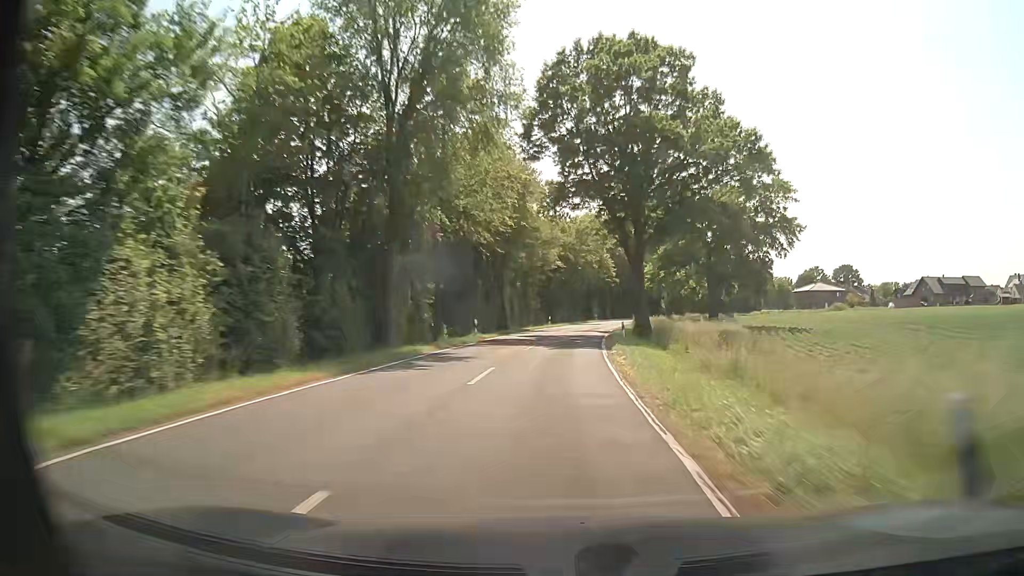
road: tertiary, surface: asphalt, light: Day
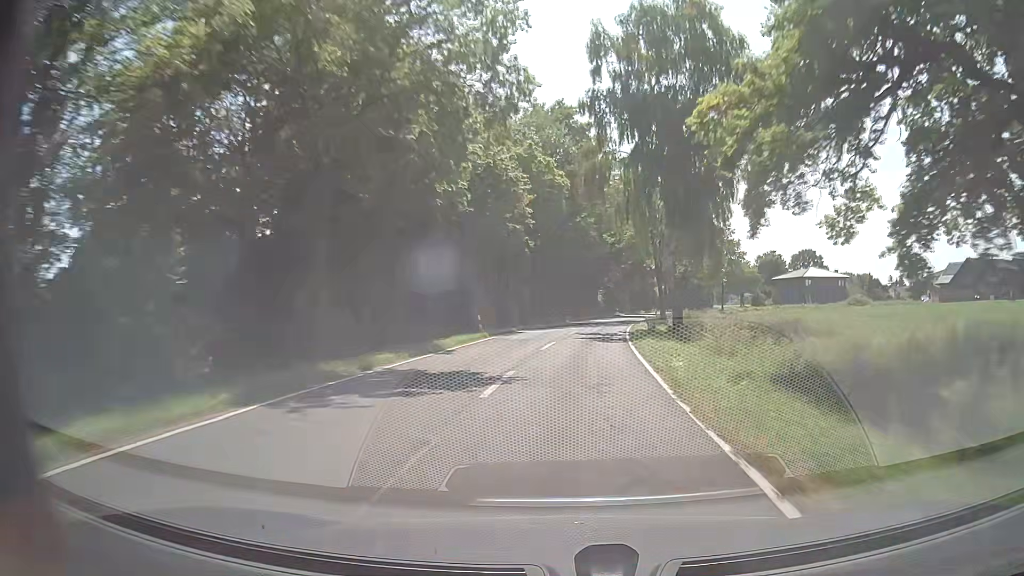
(+4.3, +62.9) m; +9°
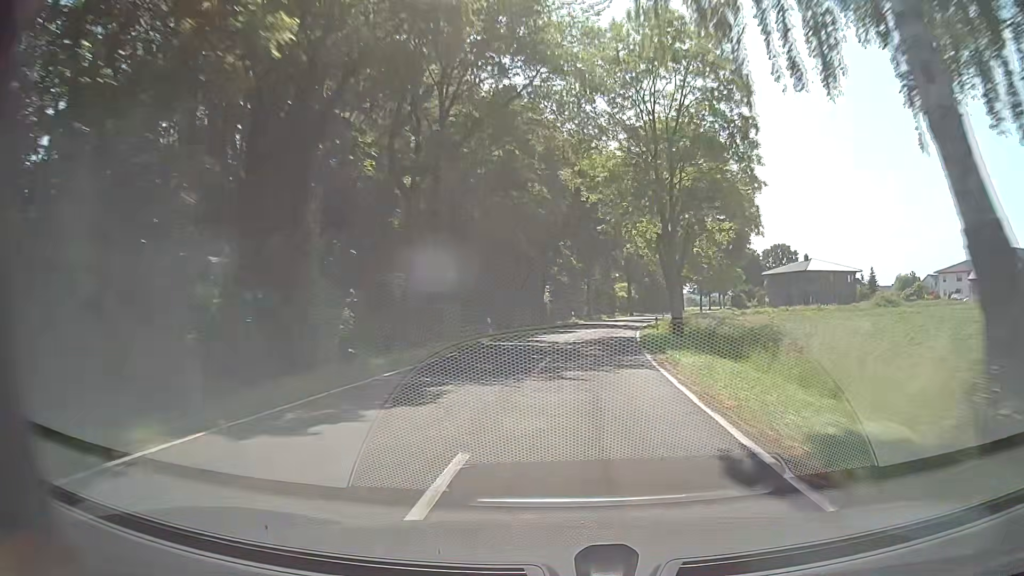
(+1.2, +30.8) m; +4°
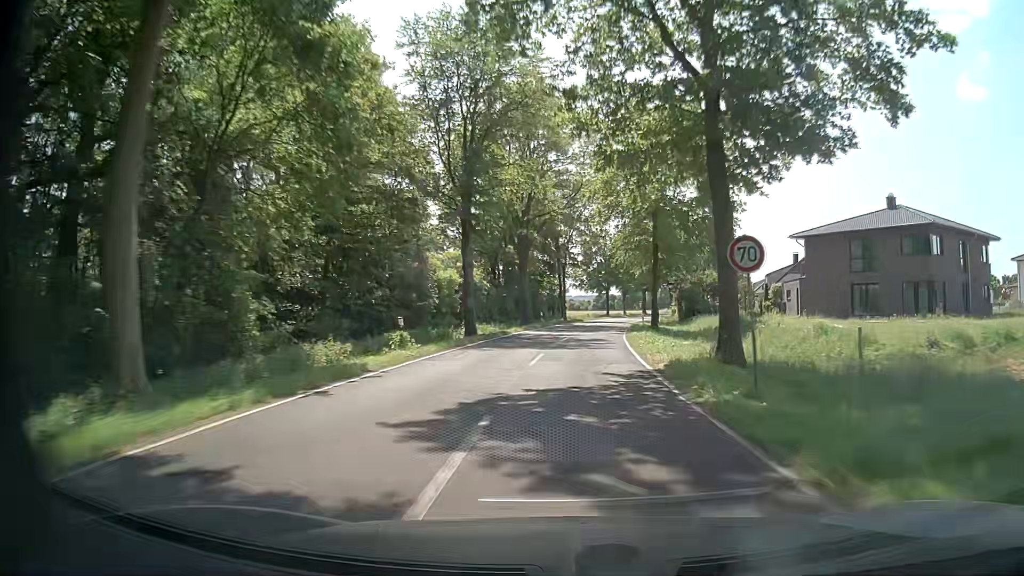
(+8.1, +68.4) m; +13°
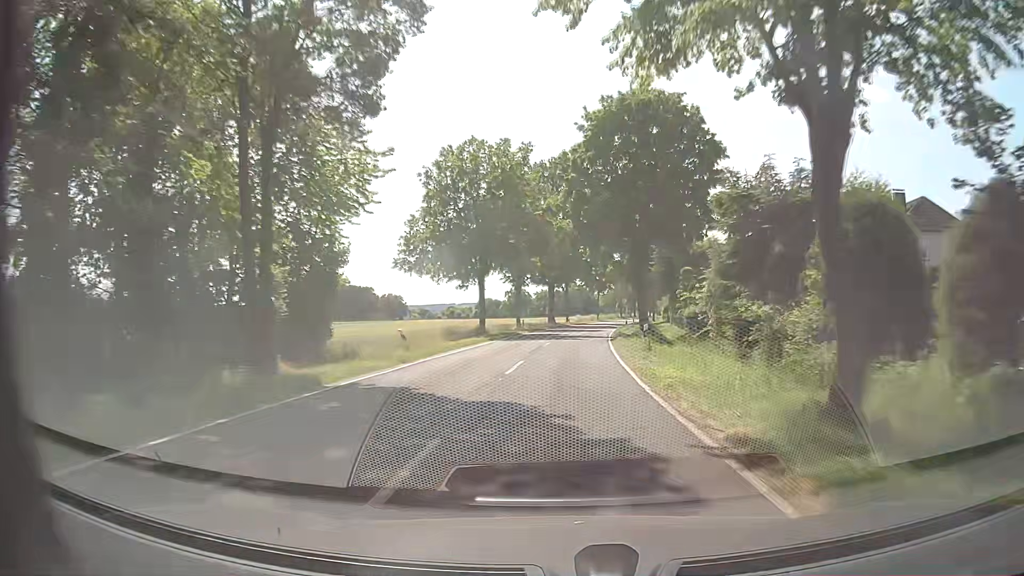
(+5.1, +60.2) m; +9°
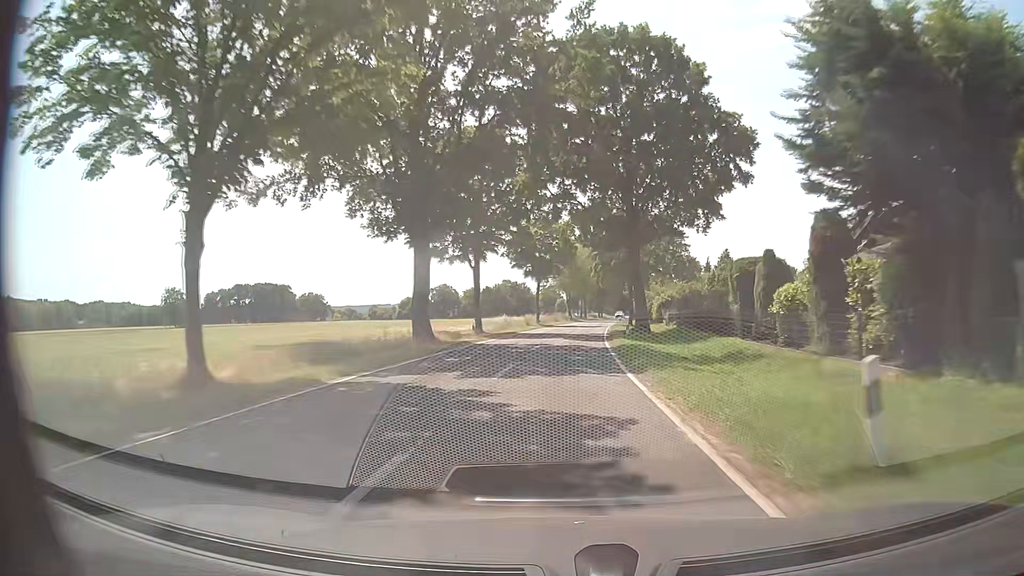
(+2.7, +48.1) m; +6°
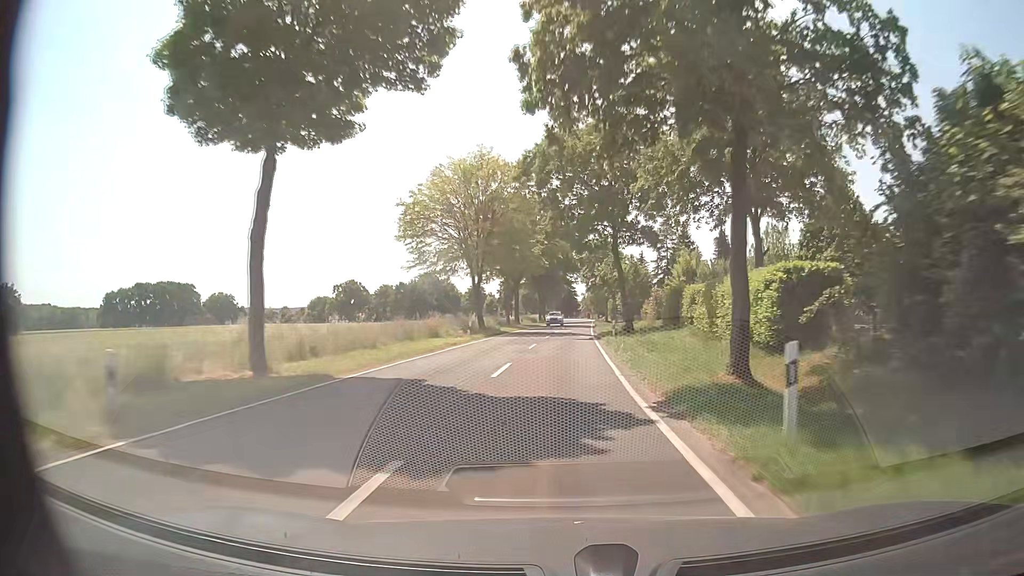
(+3.0, +59.6) m; +5°
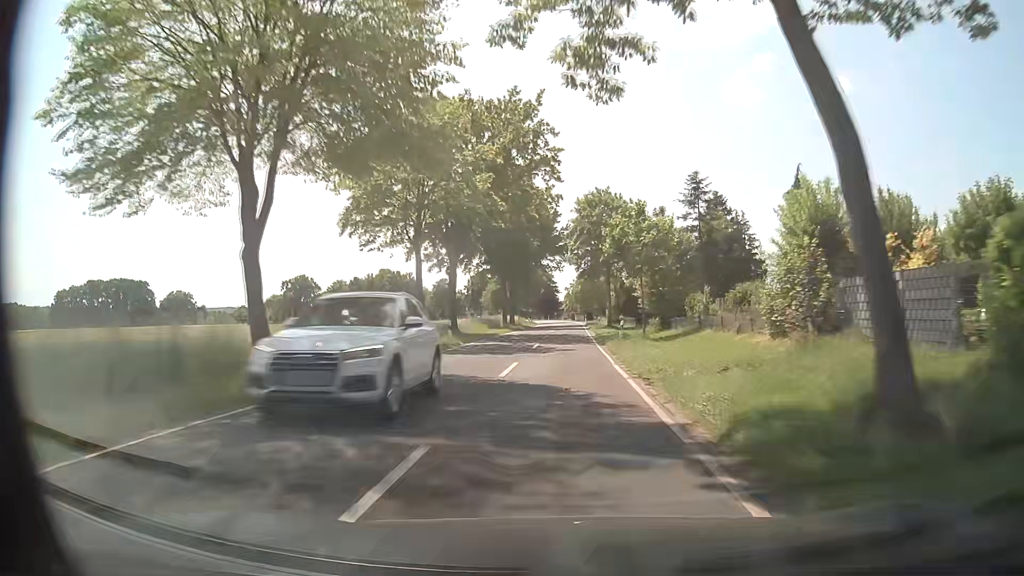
(+0.8, +35.5) m; +2°
(0, +10) (0, +20) (0, +30) (+1, +40) (+1, +50) (+1, +60) (+1, +70) (+2, +80) (+2, +90) (+2, +100) m
